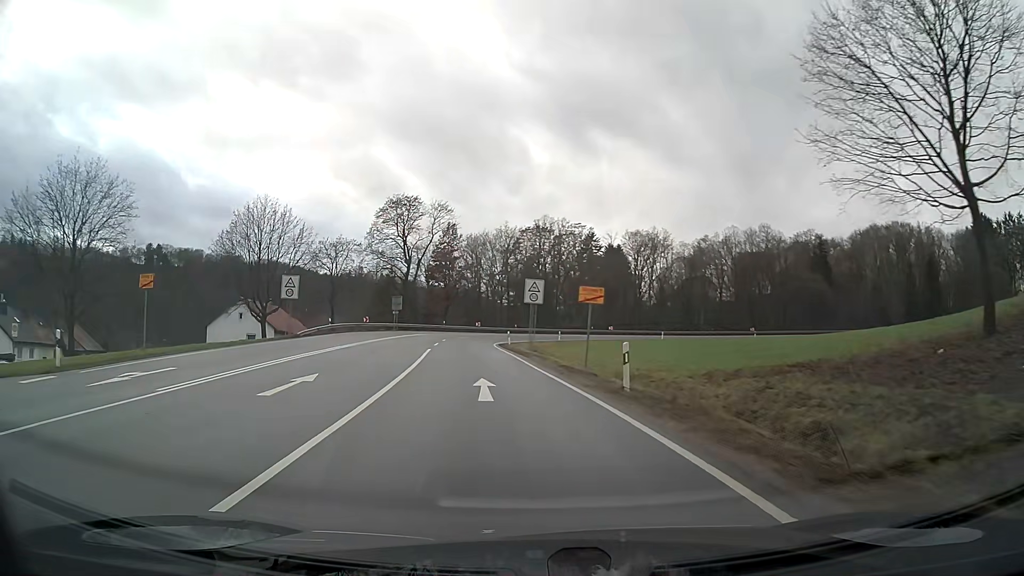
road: primary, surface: asphalt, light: Day
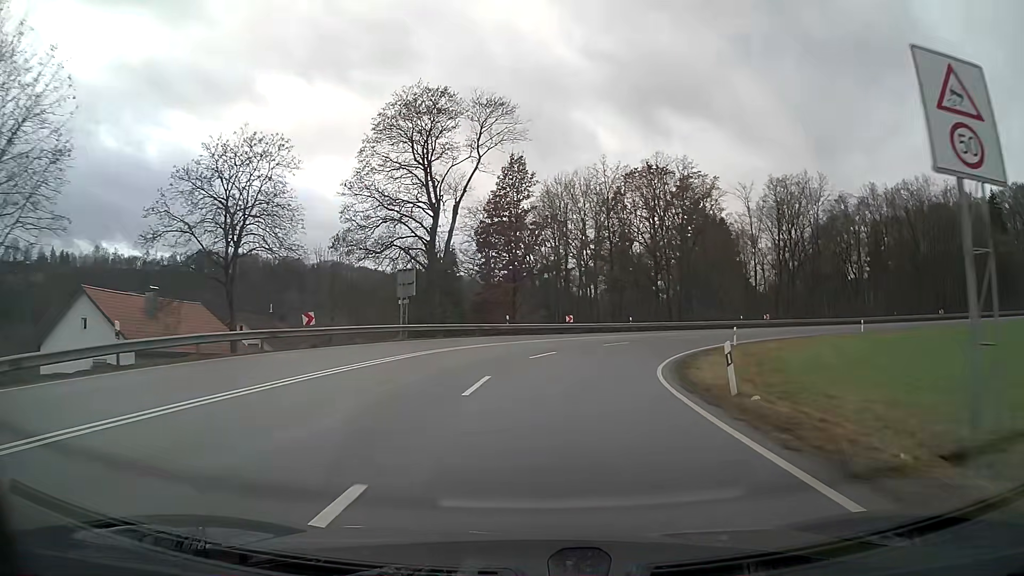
(-3.2, +39.1) m; -4°
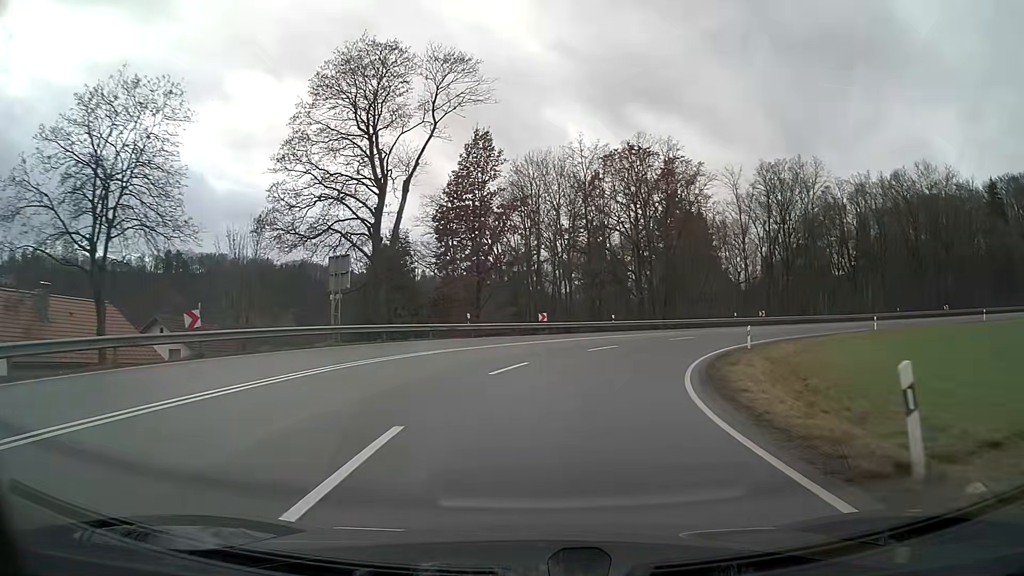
(+0.2, +7.7) m; +3°
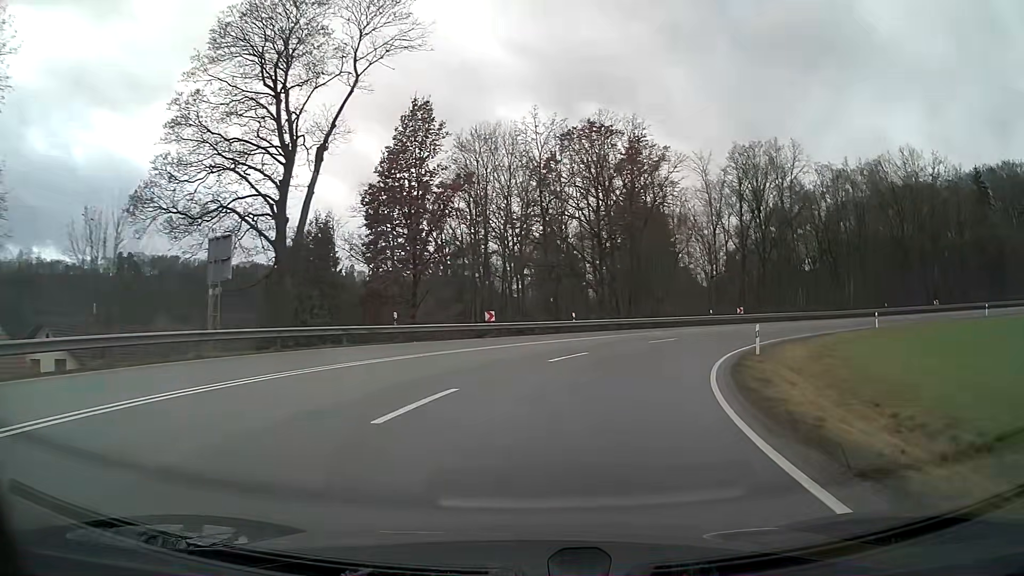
(+0.3, +7.7) m; +5°
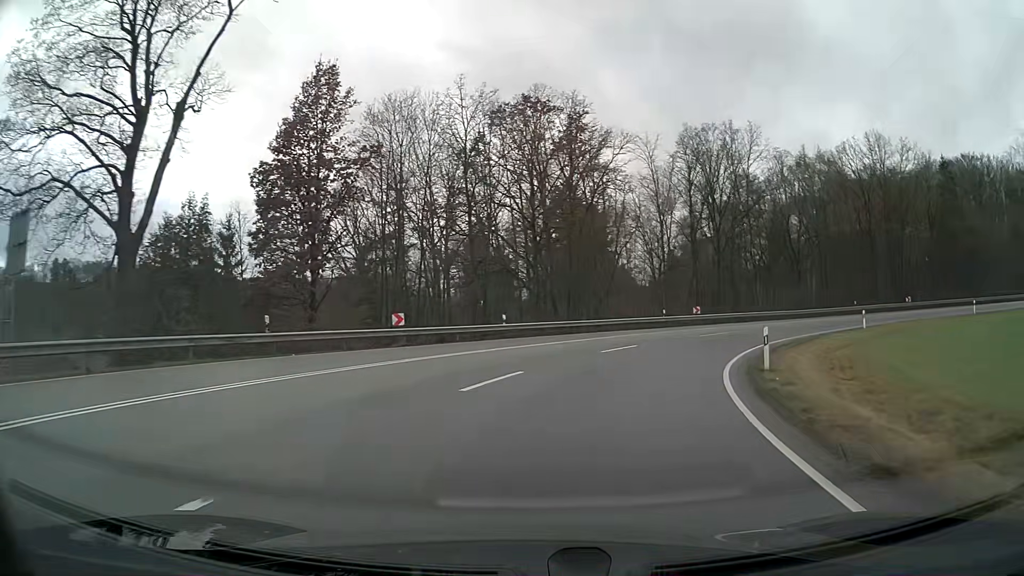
(+0.4, +7.6) m; +6°
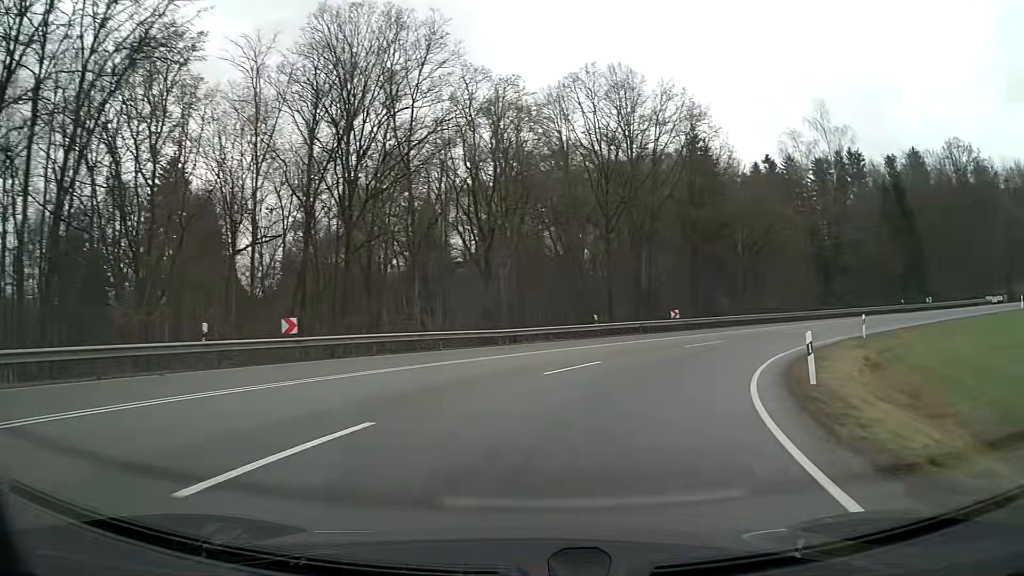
(+7.7, +28.2) m; +32°
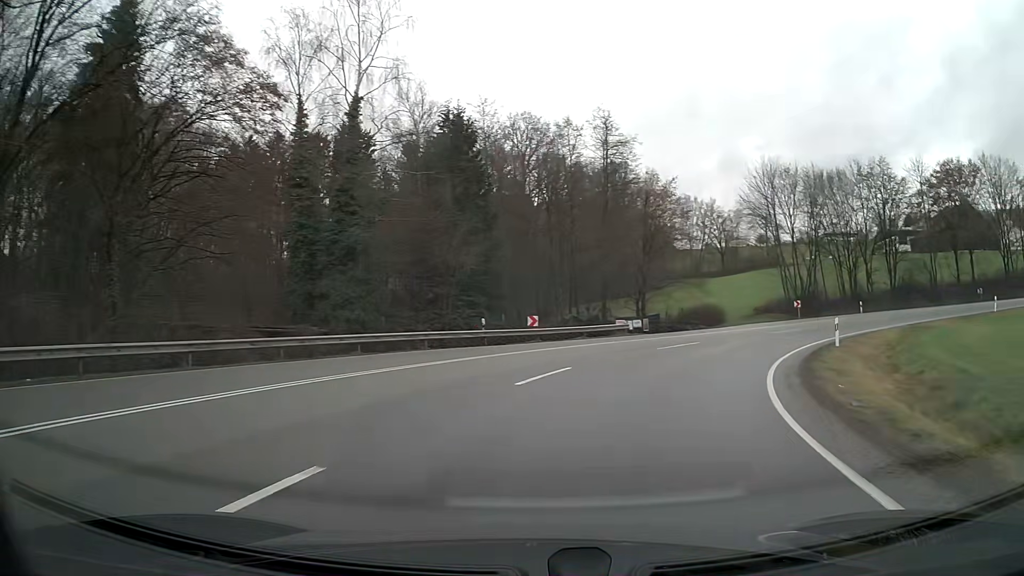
(+13.6, +32.4) m; +45°
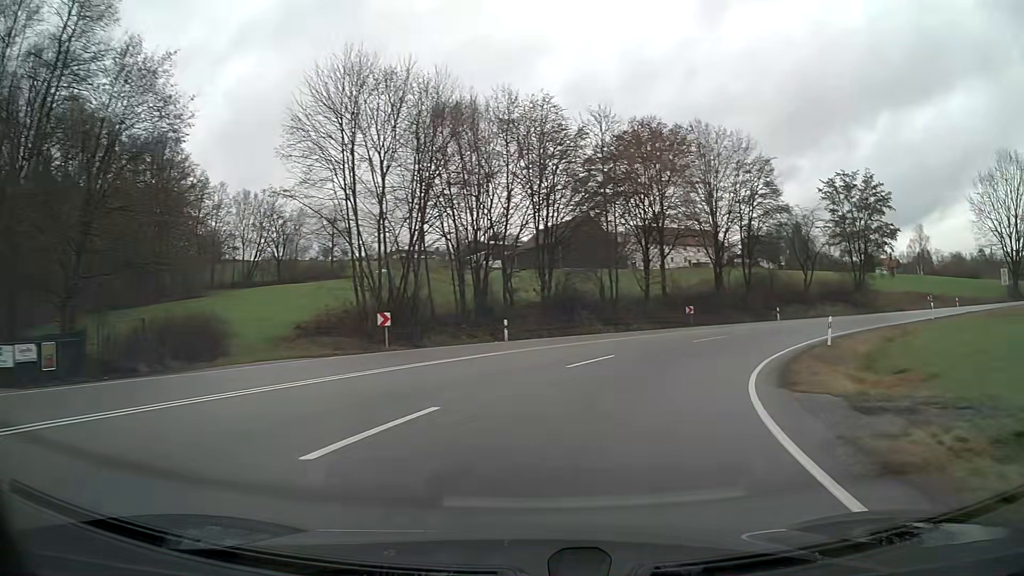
(+9.1, +26.9) m; +37°
